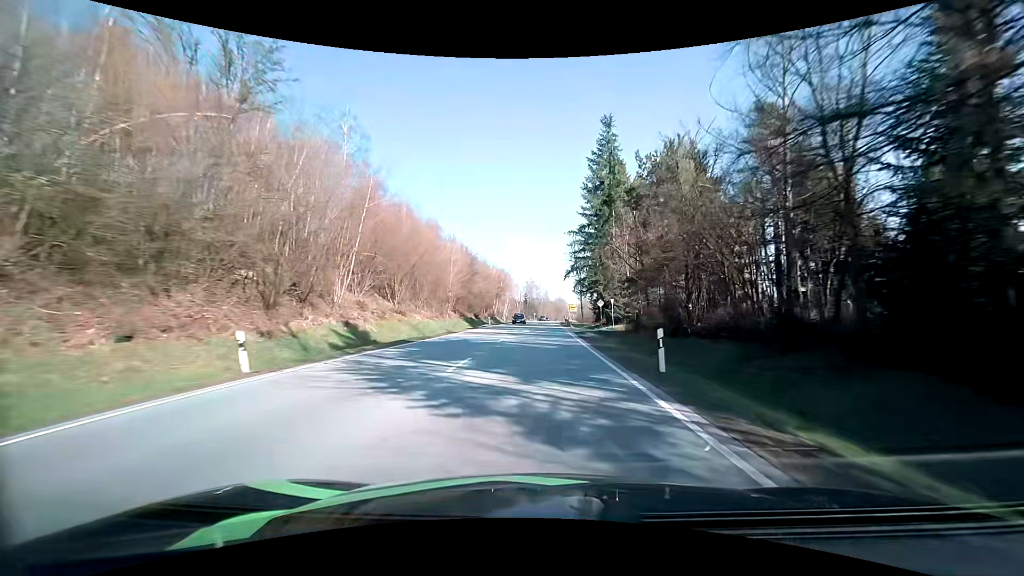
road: primary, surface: asphalt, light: Day
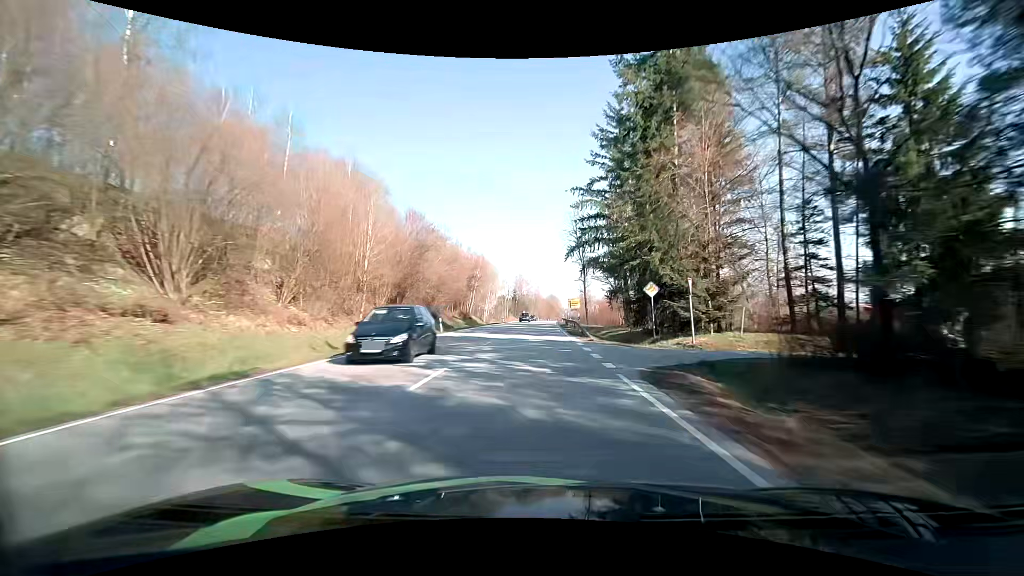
(+0.3, +26.9) m; +1°
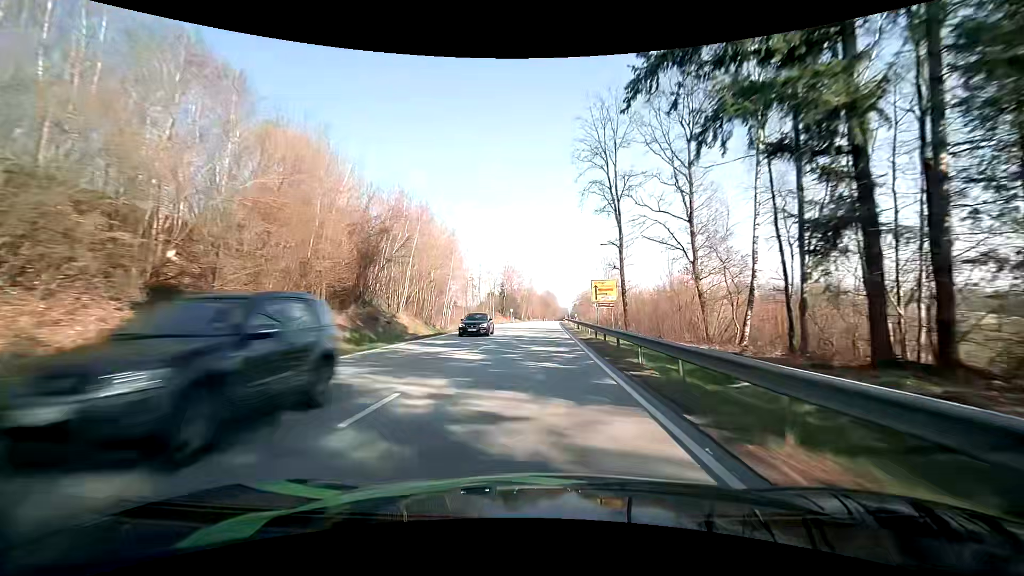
(+0.3, +39.5) m; +1°
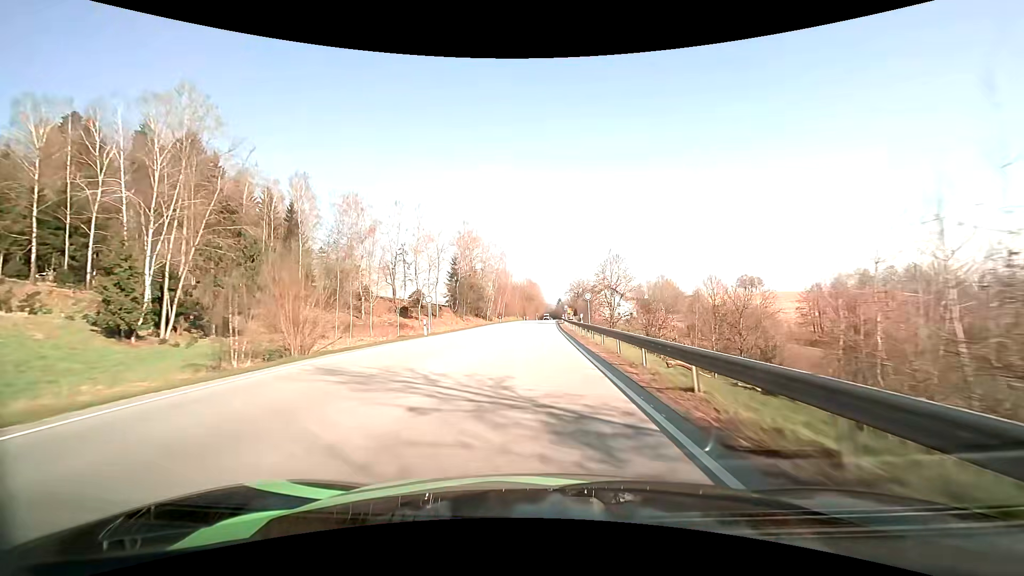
(+1.2, +65.5) m; +2°
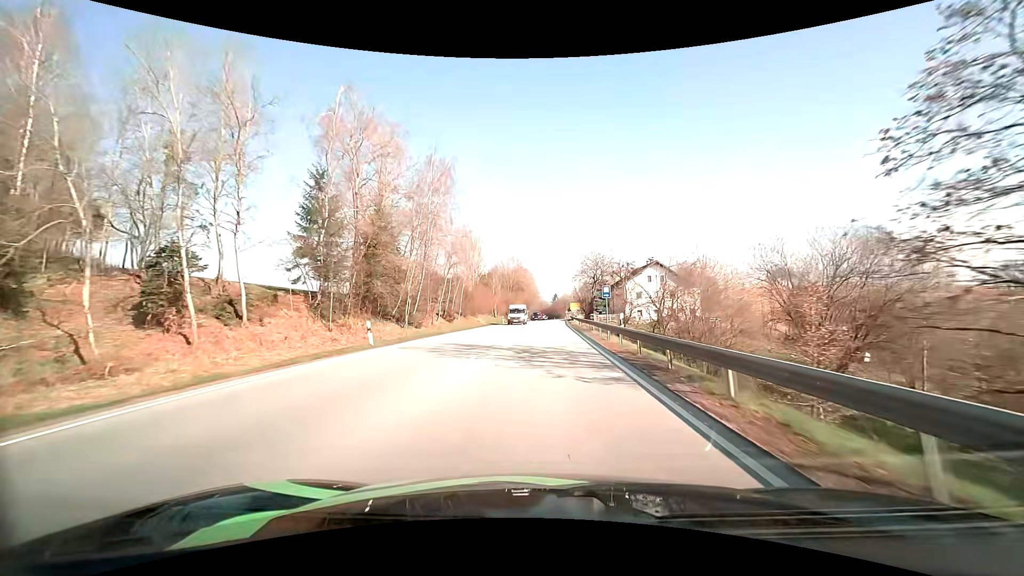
(+0.4, +60.5) m; +1°
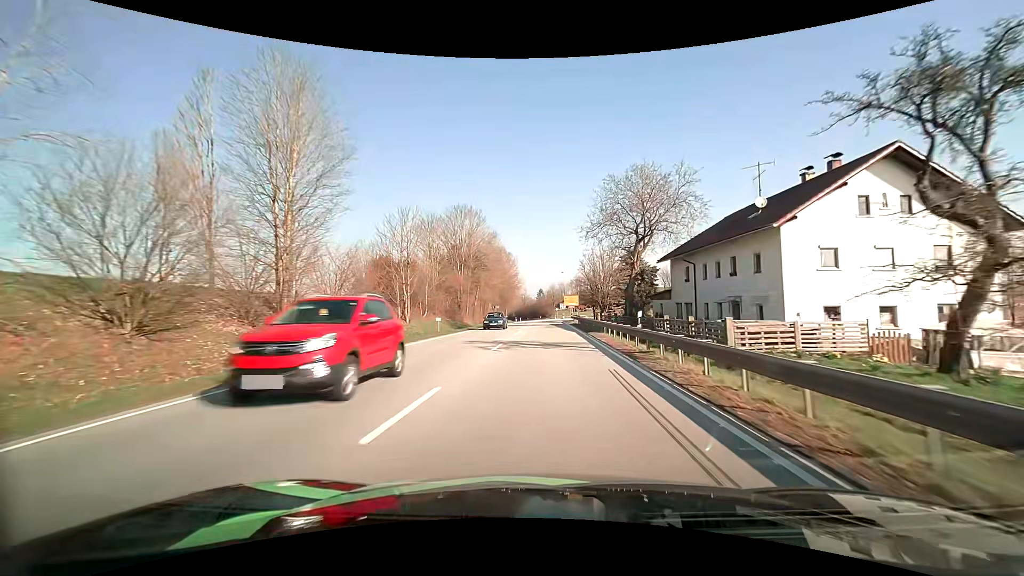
(+1.0, +53.6) m; +2°
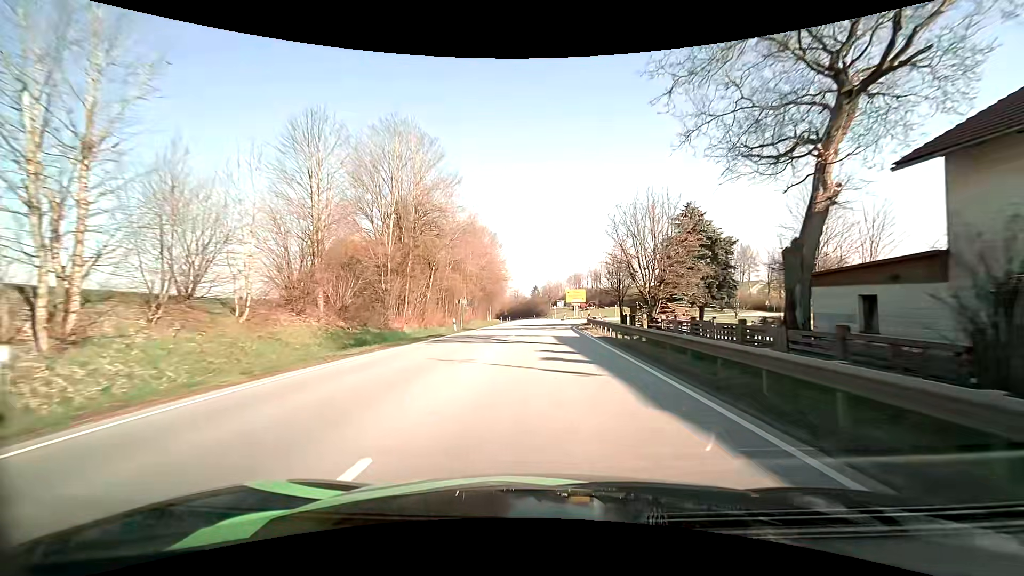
(+0.1, +28.3) m; +1°
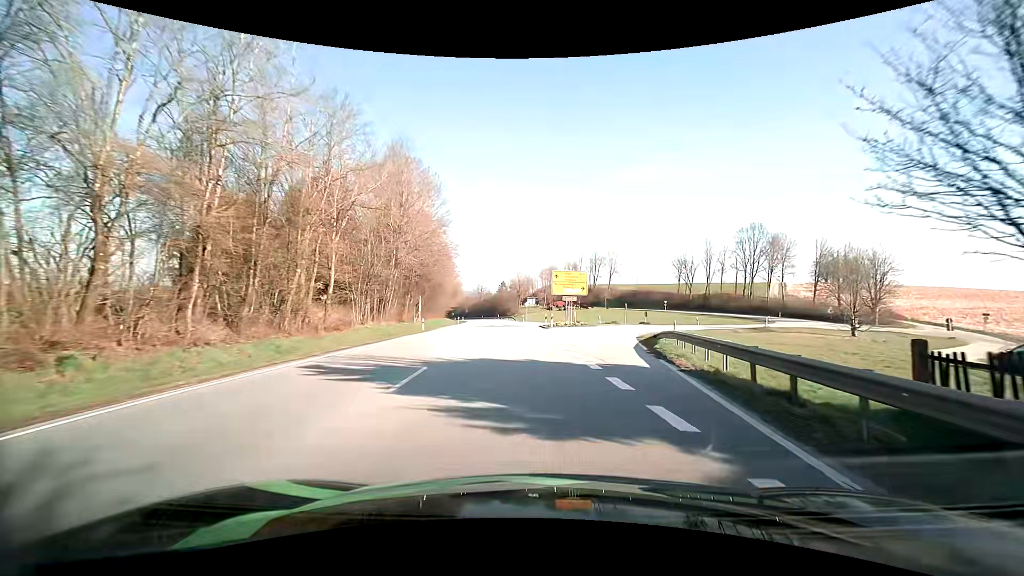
(+0.3, +40.1) m; +3°
(0, +10) (+1, +20) (+3, +30) (+6, +39) (+11, +48) (+17, +56) (+25, +62) (+32, +69) (+39, +76) (+44, +85) m
